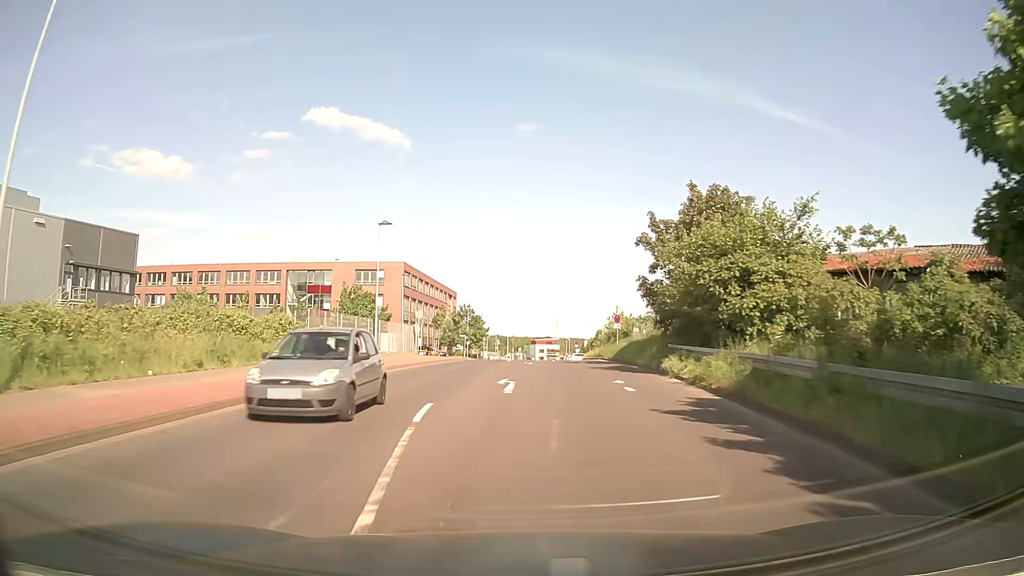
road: tertiary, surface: asphalt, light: Day
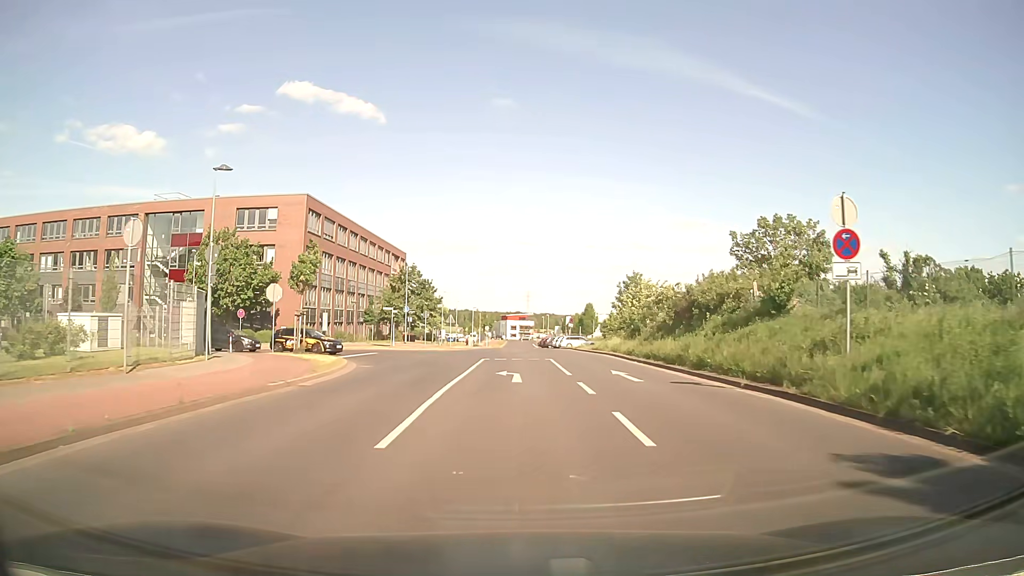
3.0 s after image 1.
(+0.6, +35.7) m; +3°
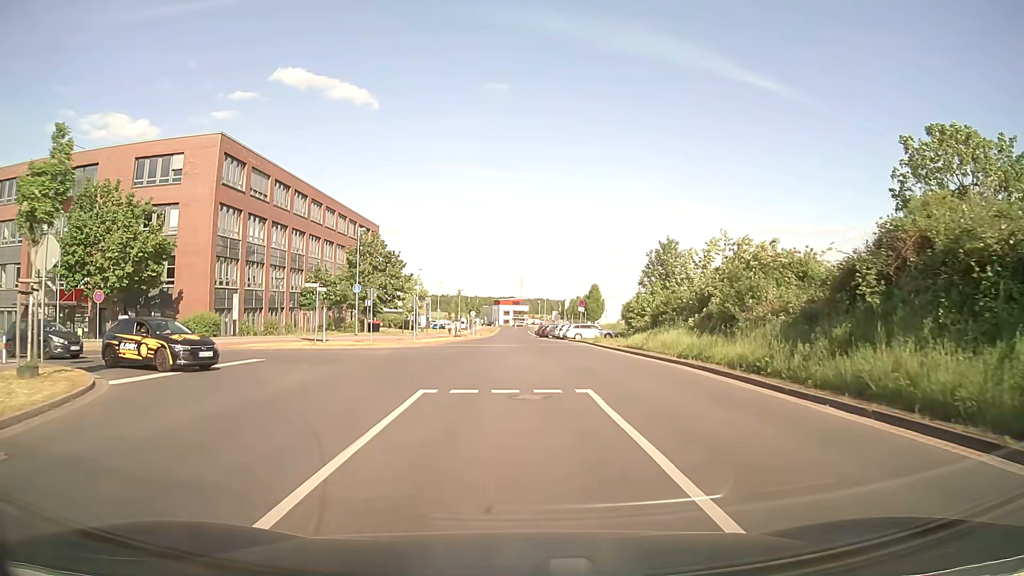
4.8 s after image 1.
(+0.1, +18.0) m; 0°
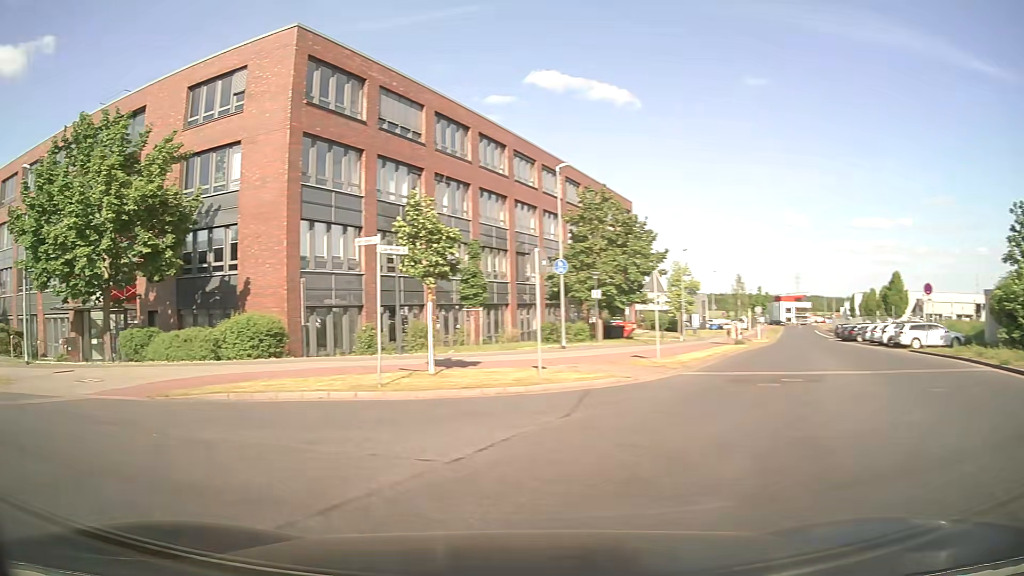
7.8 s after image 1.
(-1.1, +21.0) m; -22°
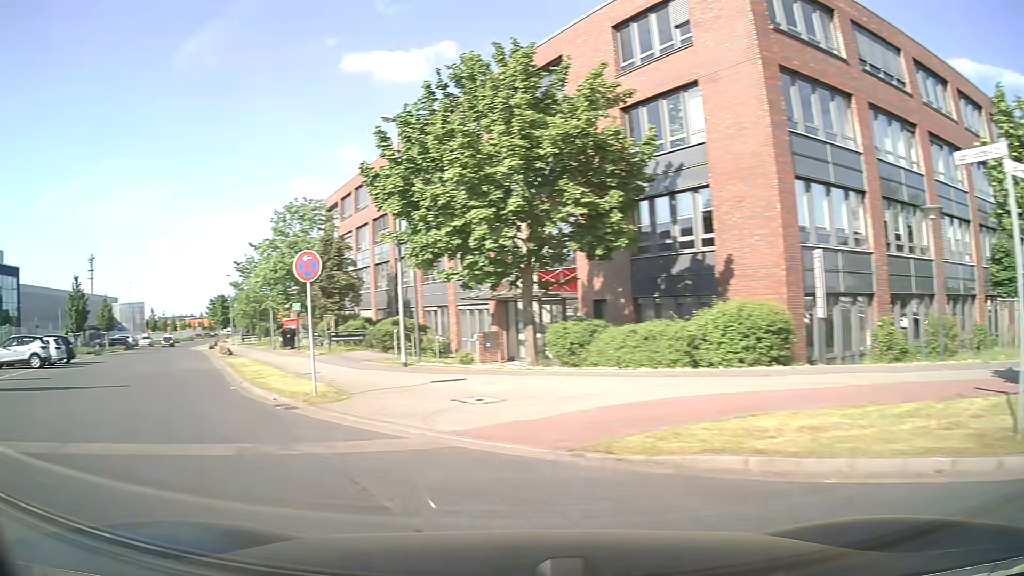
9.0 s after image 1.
(-2.5, +6.7) m; -40°
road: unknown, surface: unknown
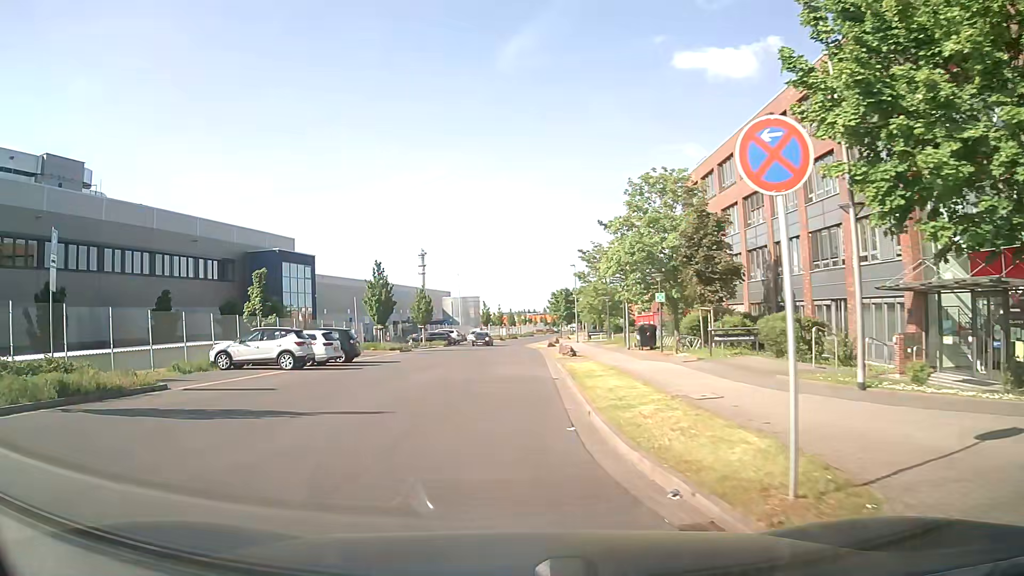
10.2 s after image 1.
(-2.5, +8.1) m; -29°
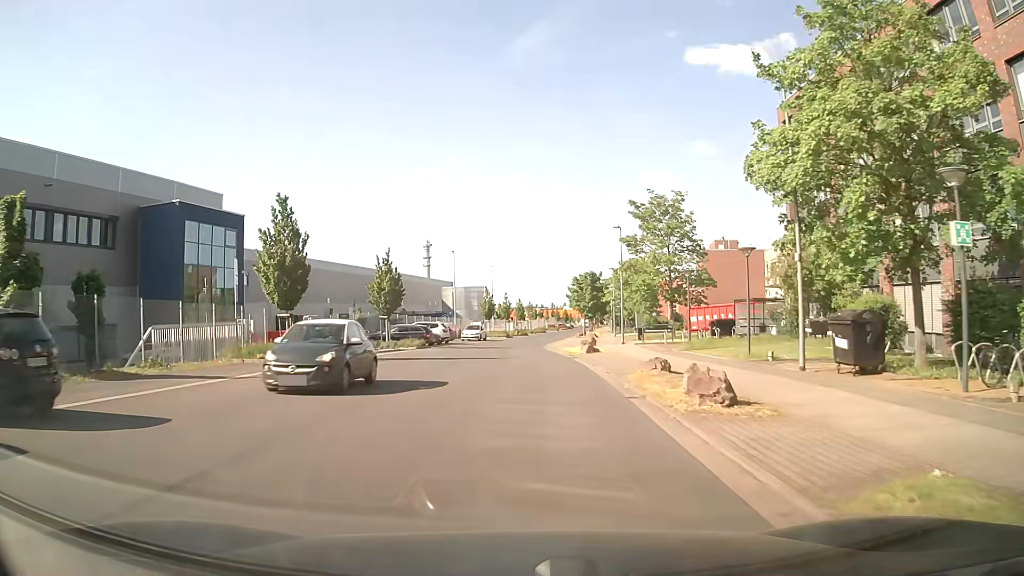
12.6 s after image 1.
(-0.5, +23.1) m; -1°
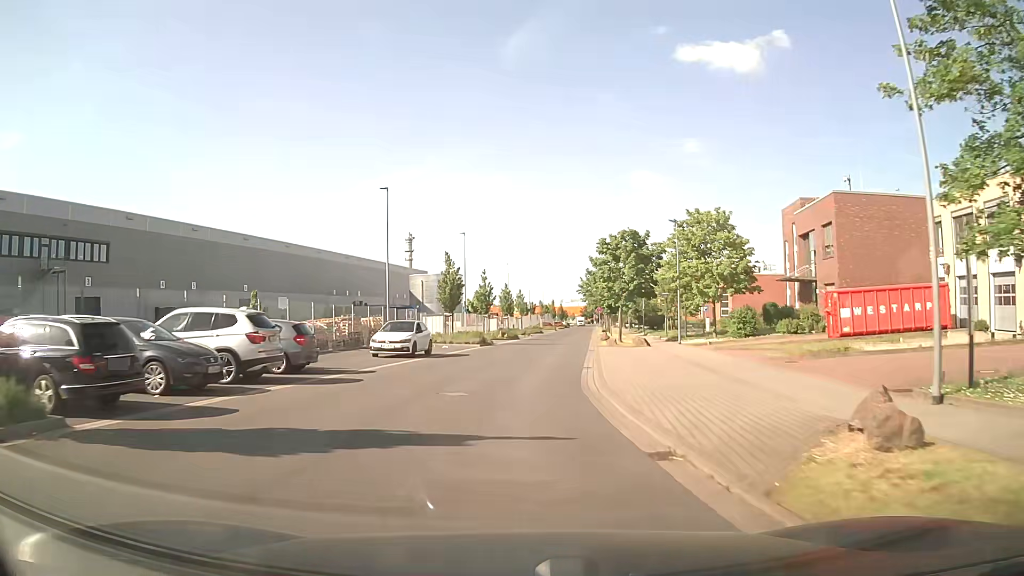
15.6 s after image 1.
(+0.3, +34.7) m; +1°
(0, +10) (+1, +20) (+2, +30) (+3, +40) (+4, +50) (+5, +60) (+6, +70) (+7, +80) (+8, +90) (+9, +100) m
